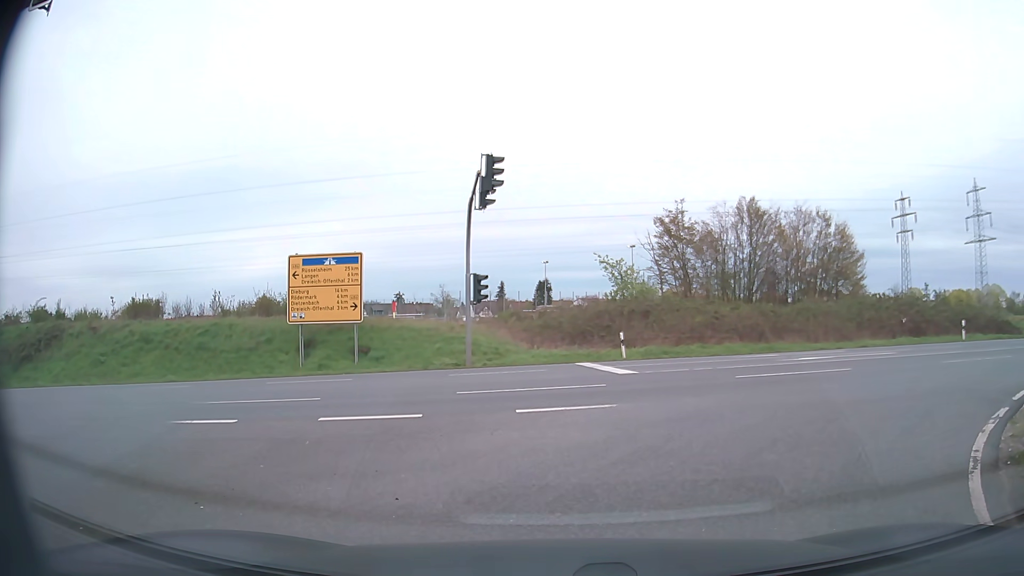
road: secondary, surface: asphalt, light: Day
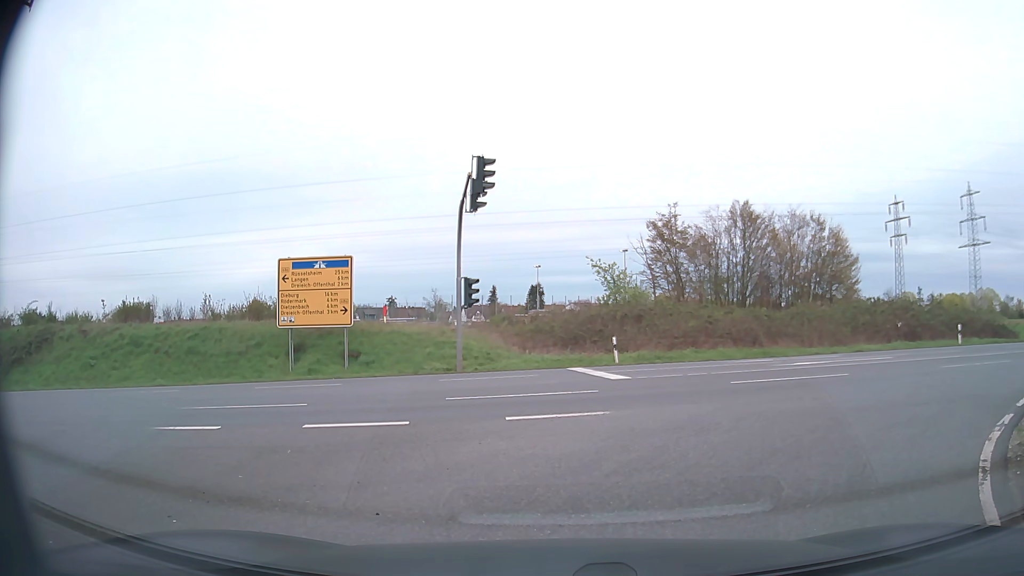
(0.0, +0.4) m; 0°
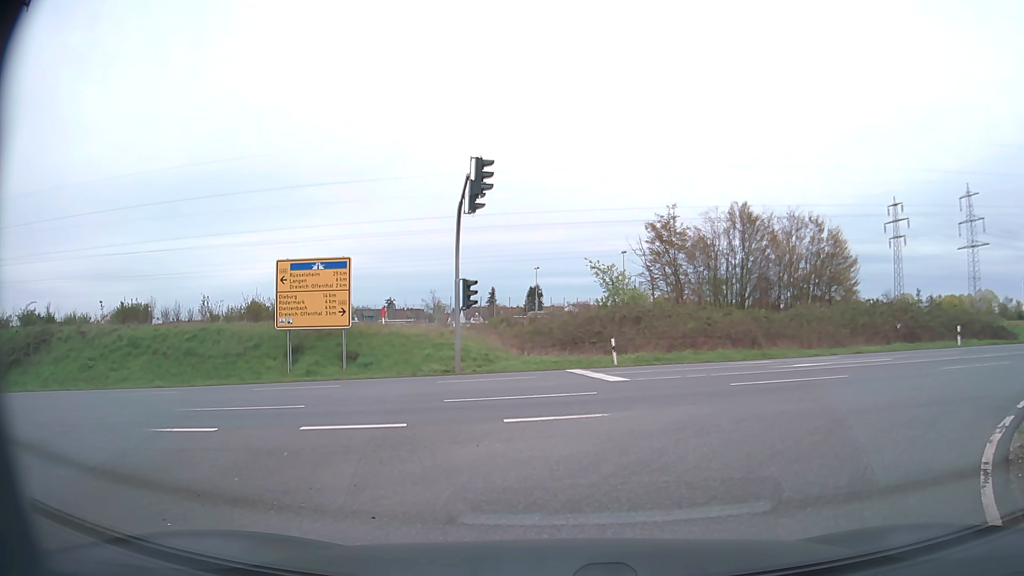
(0.0, 0.0) m; 0°
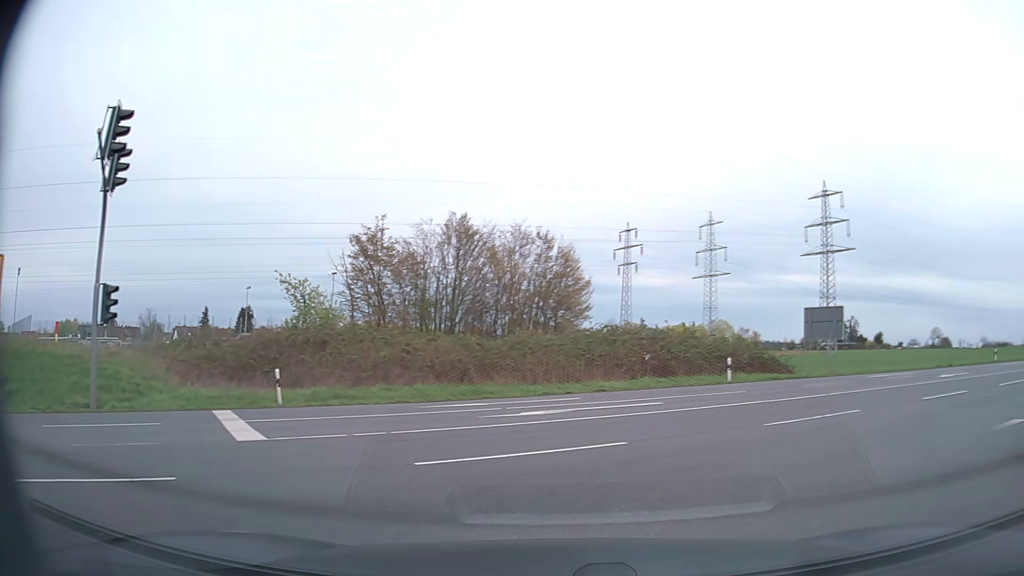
(+1.5, +6.8) m; +26°
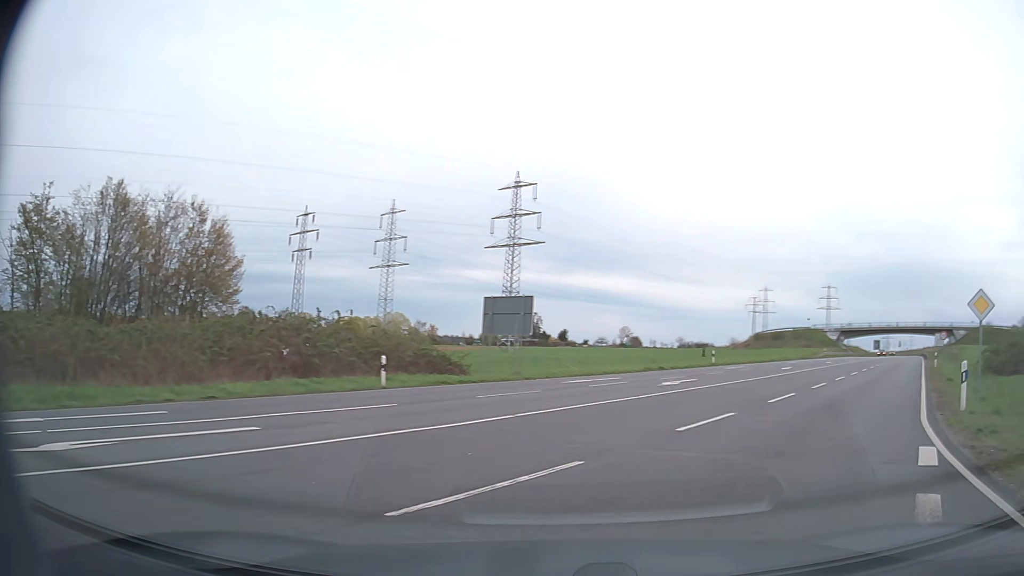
(+1.5, +6.2) m; +26°
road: primary
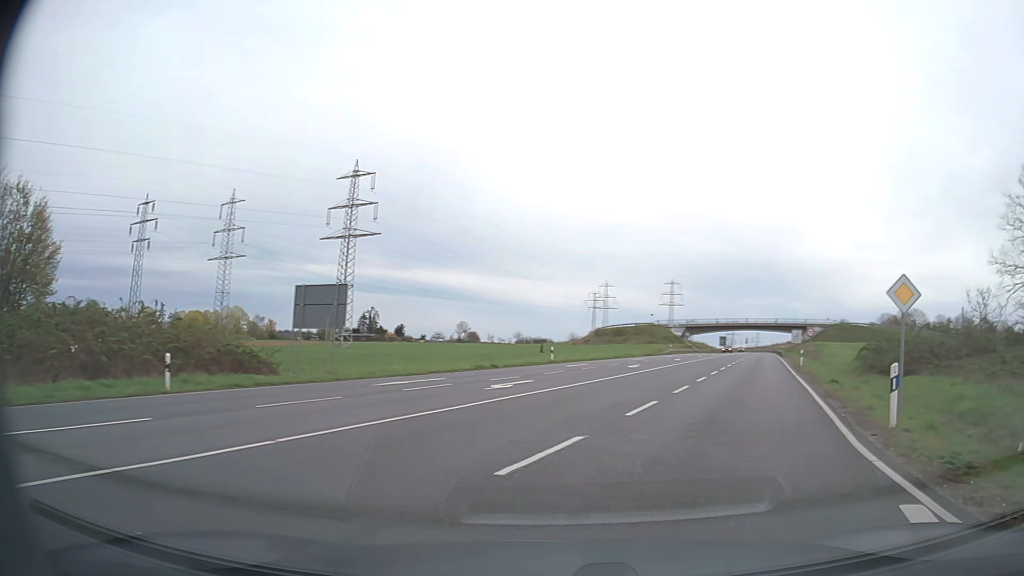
(+0.5, +3.9) m; +14°
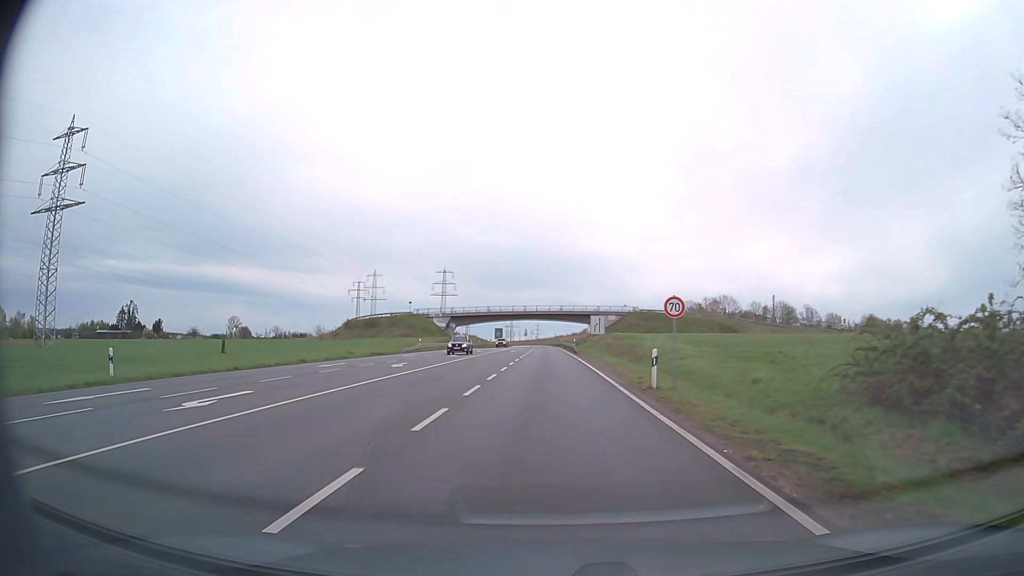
(+7.5, +25.9) m; +20°
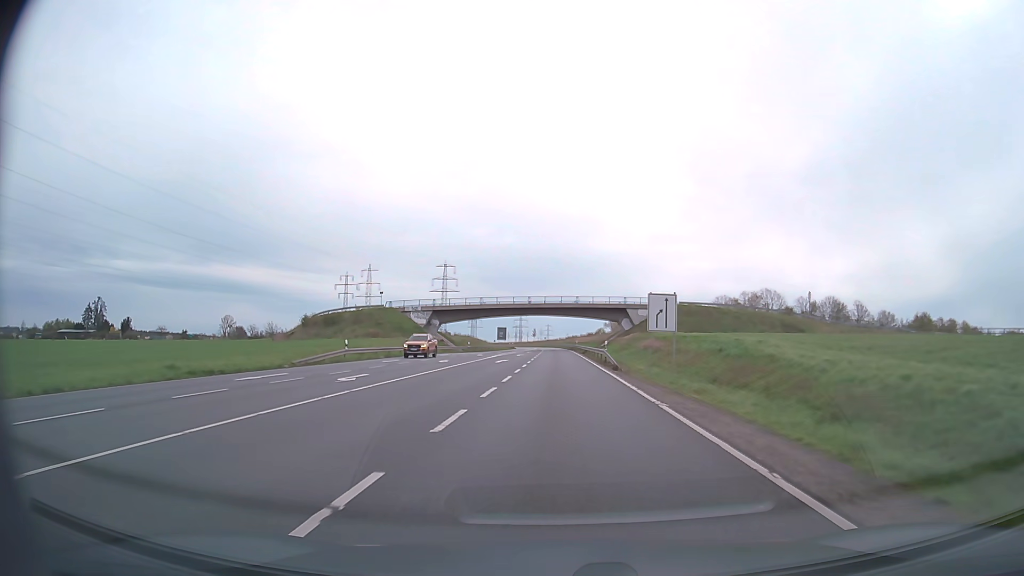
(-0.5, +30.5) m; -1°
(0, +10) (0, +20) (0, +30) (0, +40) (0, +50) (0, +60) (+1, +70) (+1, +80) (+1, +90) (0, +100) m
